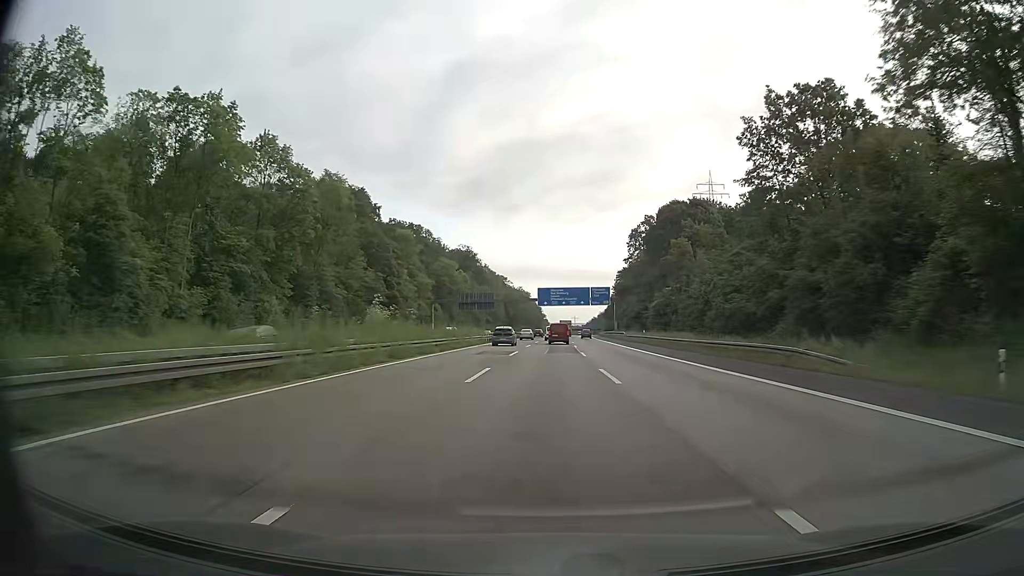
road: motorway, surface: asphalt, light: Day
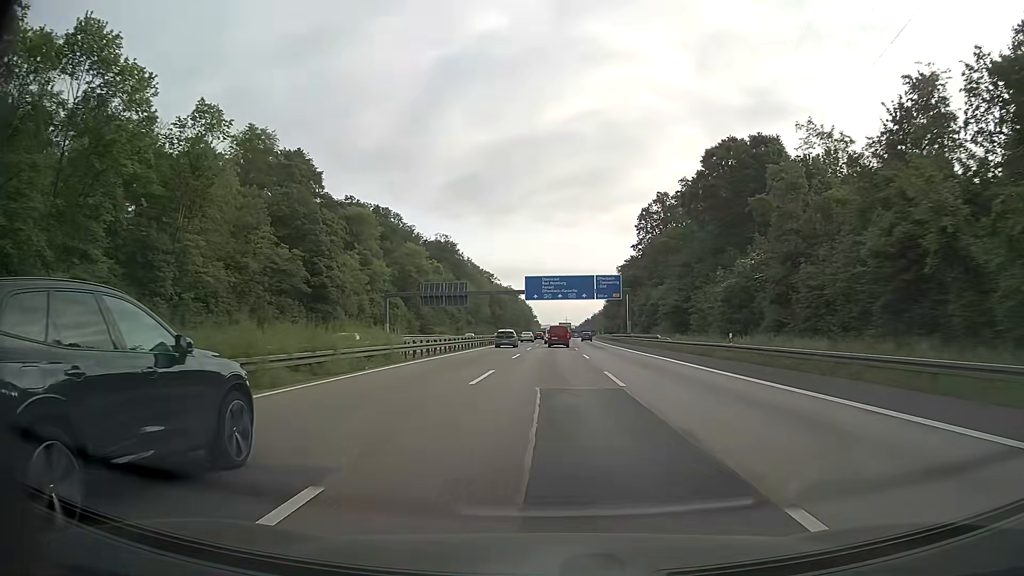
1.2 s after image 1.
(+0.3, +35.0) m; +1°
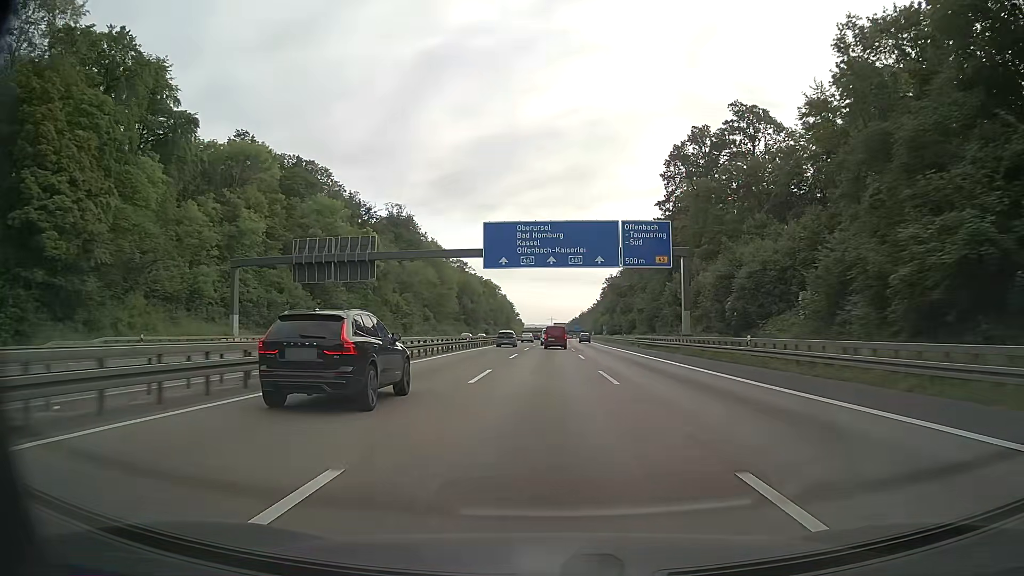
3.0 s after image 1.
(+0.7, +51.9) m; +1°
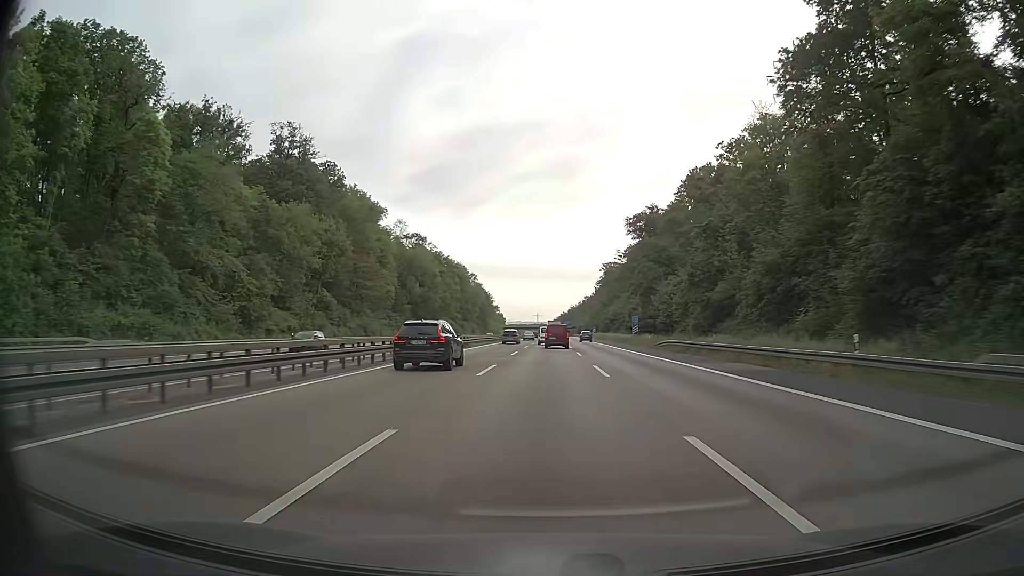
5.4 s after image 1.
(+0.9, +67.9) m; +1°
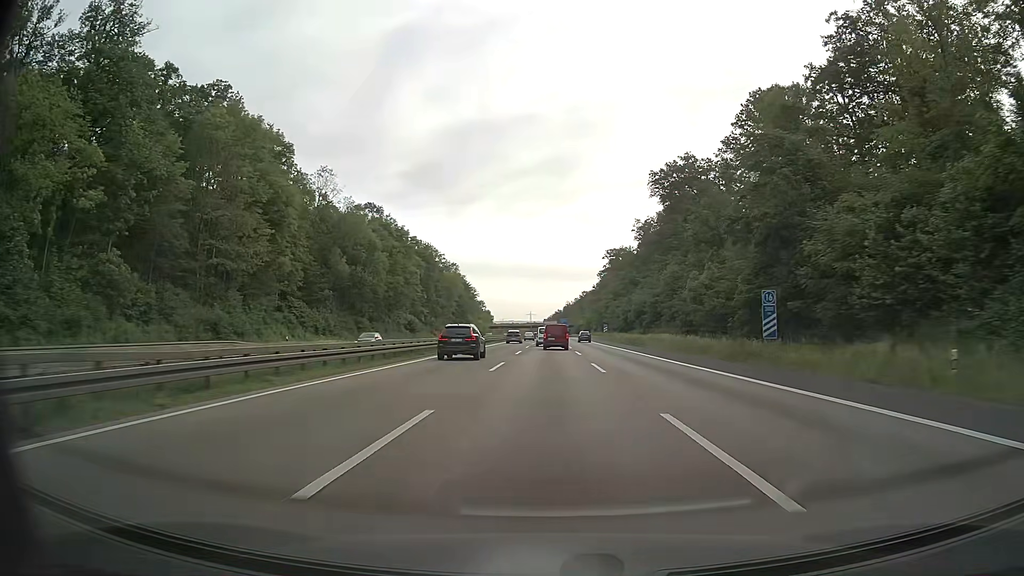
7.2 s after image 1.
(+0.2, +50.4) m; +1°
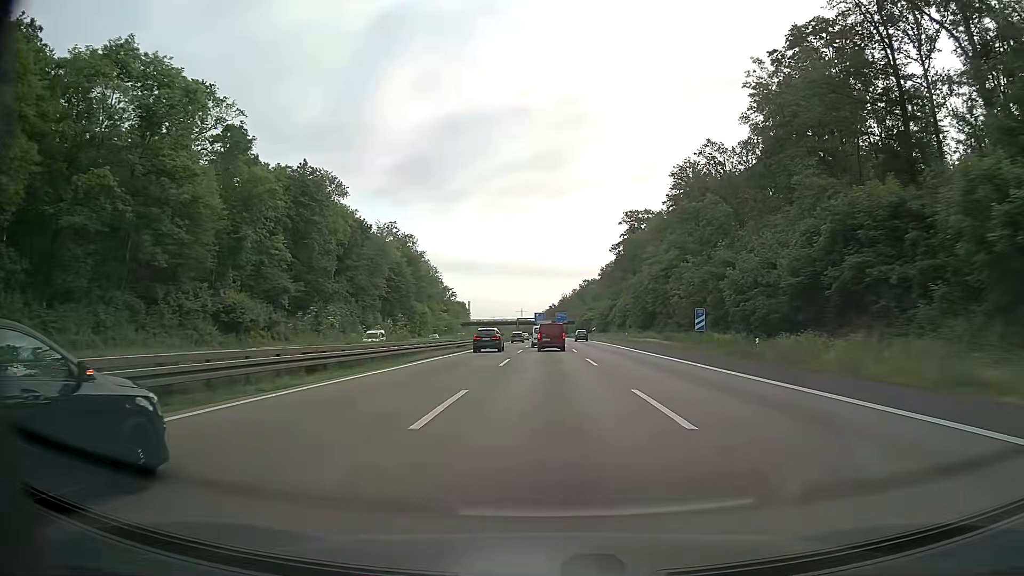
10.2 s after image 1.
(+0.3, +83.5) m; 0°
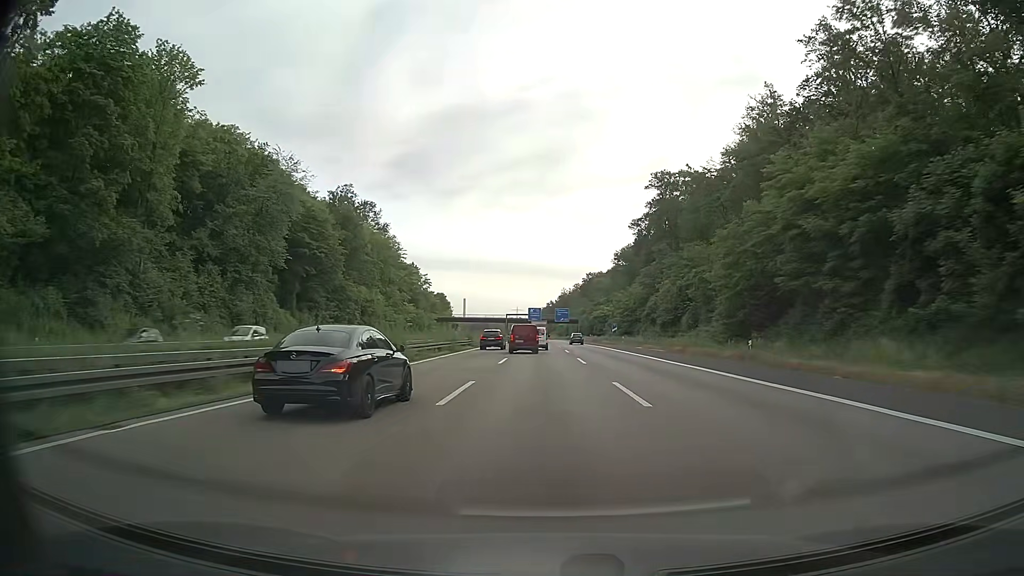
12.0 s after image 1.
(+0.3, +49.9) m; 0°
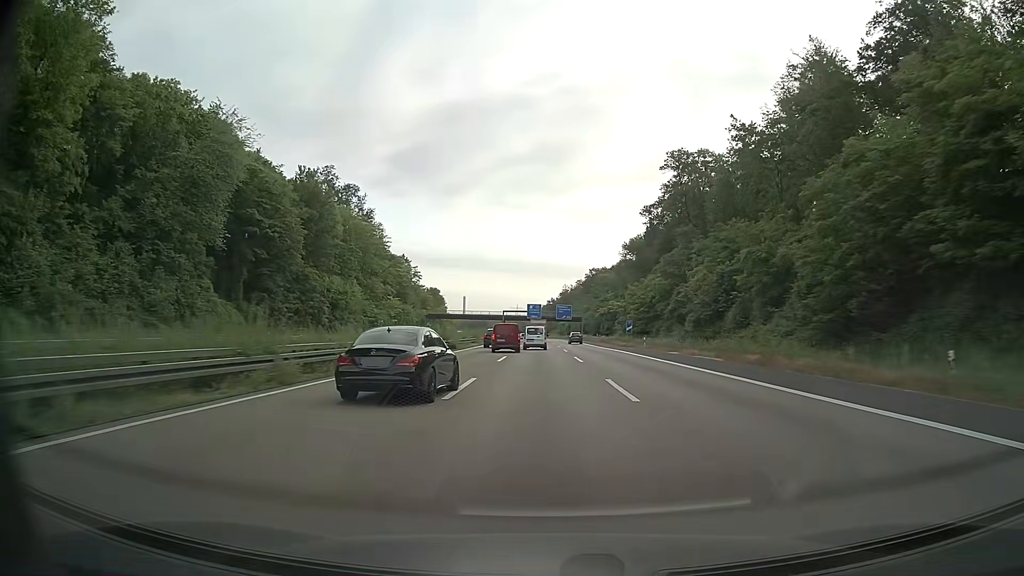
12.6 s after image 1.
(0.0, +16.6) m; 0°
(0, +10) (0, +20) (0, +30) (0, +40) (0, +50) (0, +60) (0, +70) (0, +80) (0, +90) (0, +100) m
